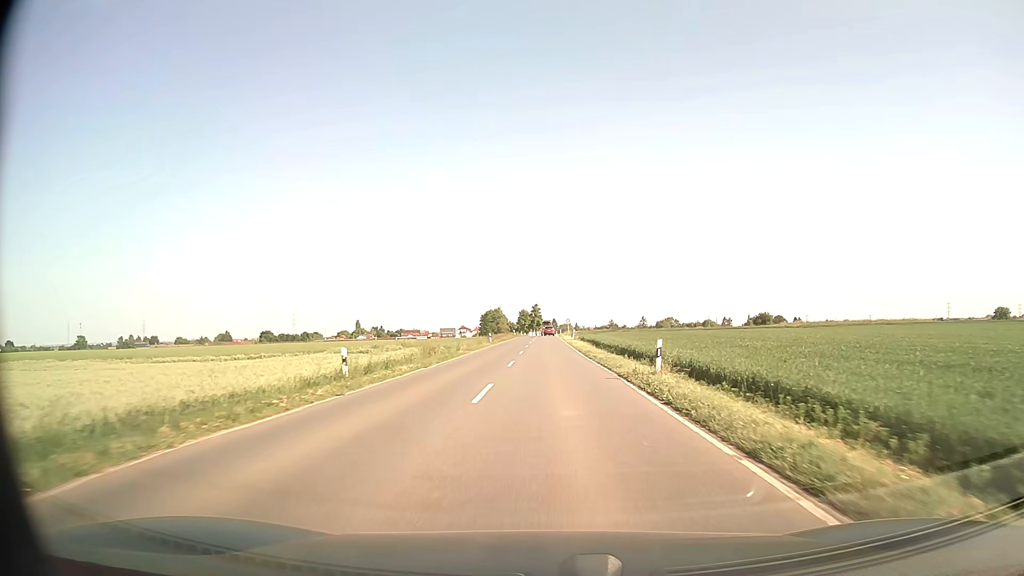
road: secondary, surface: asphalt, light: Day
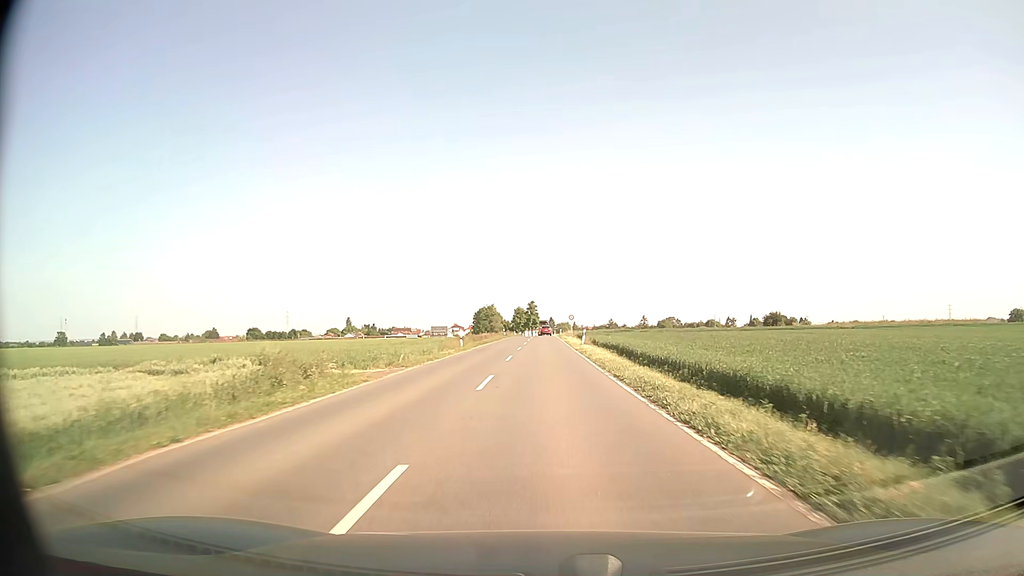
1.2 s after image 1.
(0.0, +21.7) m; 0°
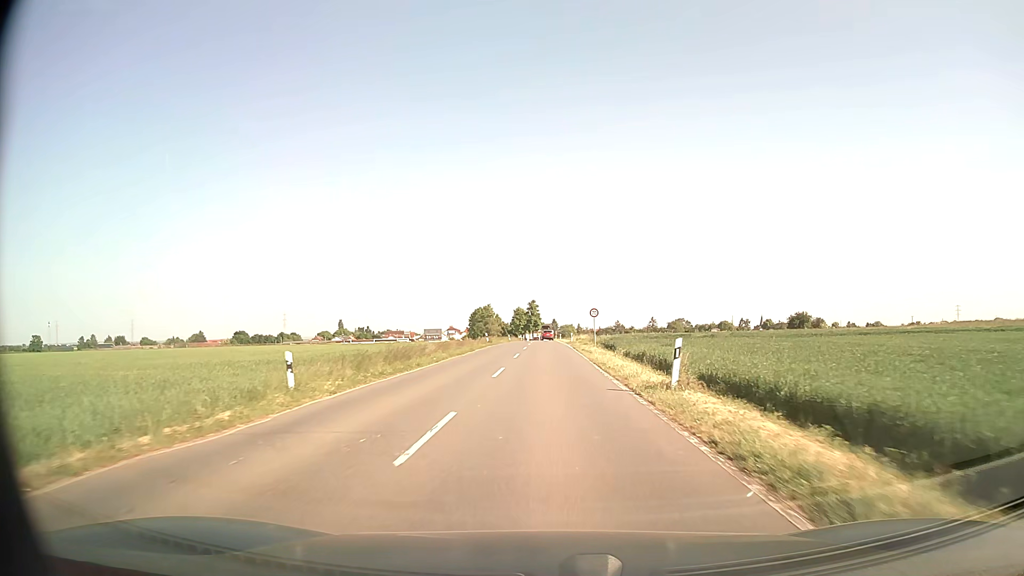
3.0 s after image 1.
(+0.1, +32.0) m; 0°
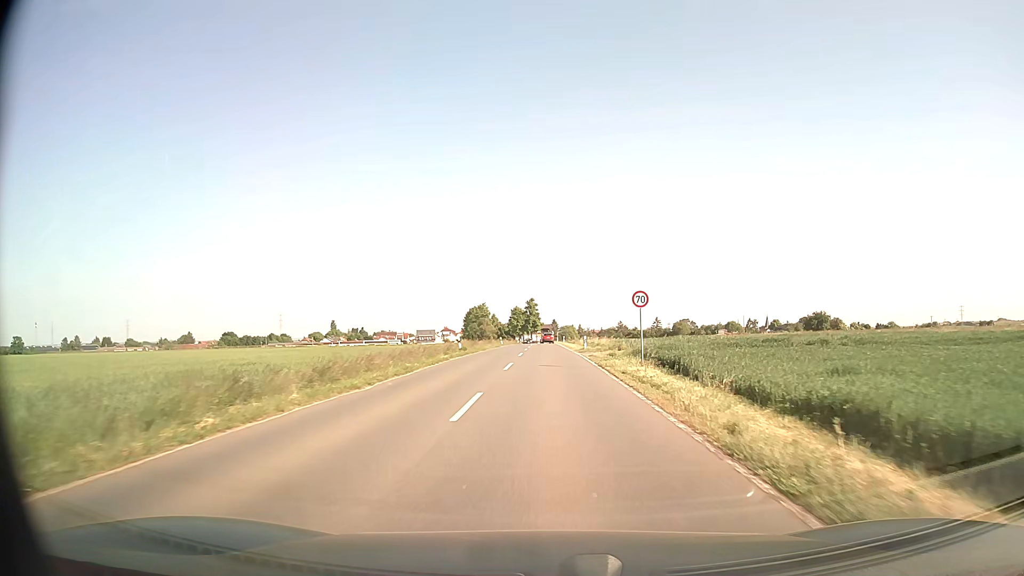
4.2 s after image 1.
(0.0, +21.0) m; 0°
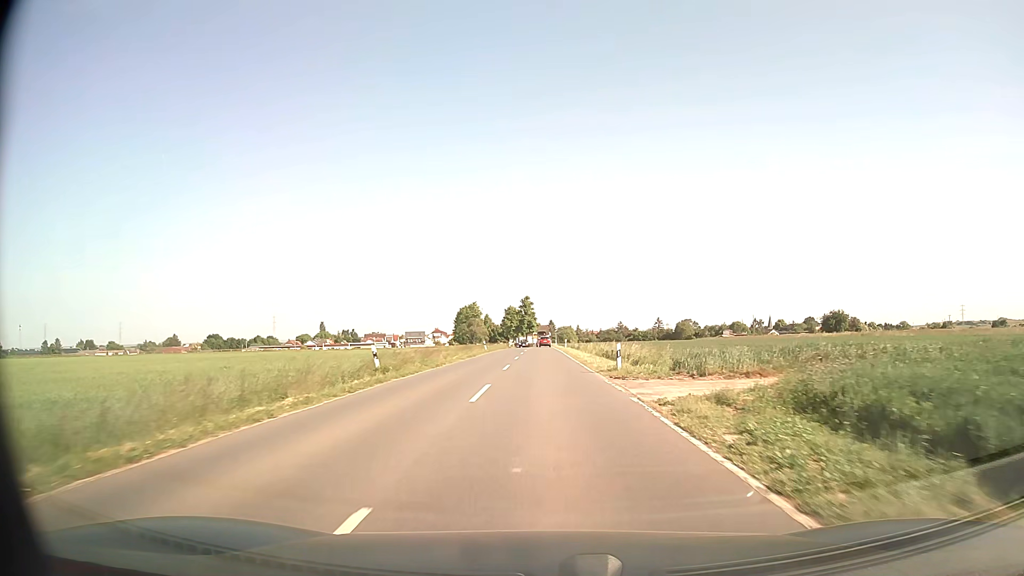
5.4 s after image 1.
(+0.1, +21.1) m; 0°
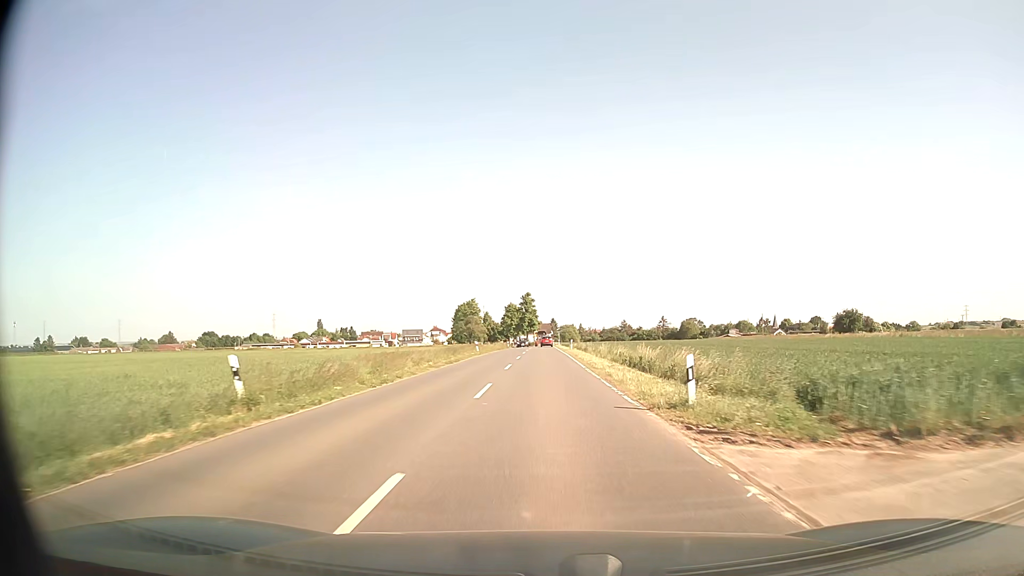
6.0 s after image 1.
(0.0, +10.7) m; 0°
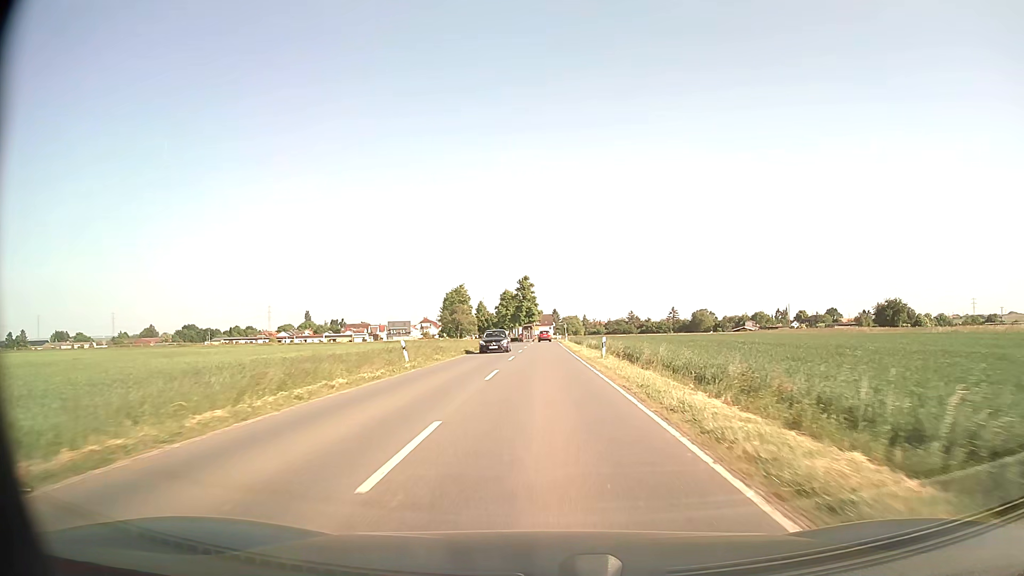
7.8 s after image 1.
(0.0, +32.6) m; 0°
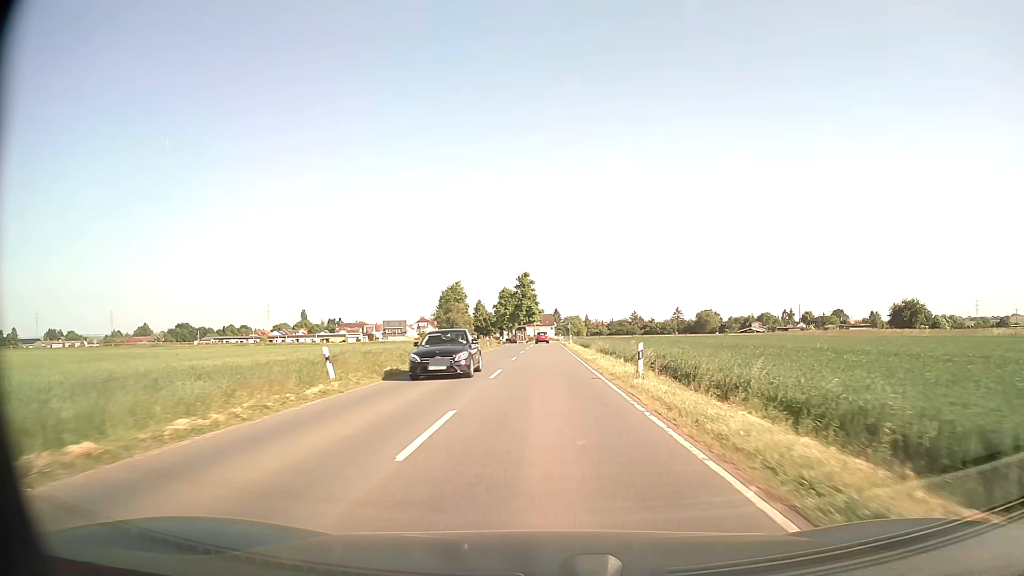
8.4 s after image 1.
(0.0, +10.8) m; 0°
(0, +10) (0, +20) (0, +30) (0, +40) (0, +50) (0, +60) (0, +70) (0, +80) (0, +90) (0, +100) m
